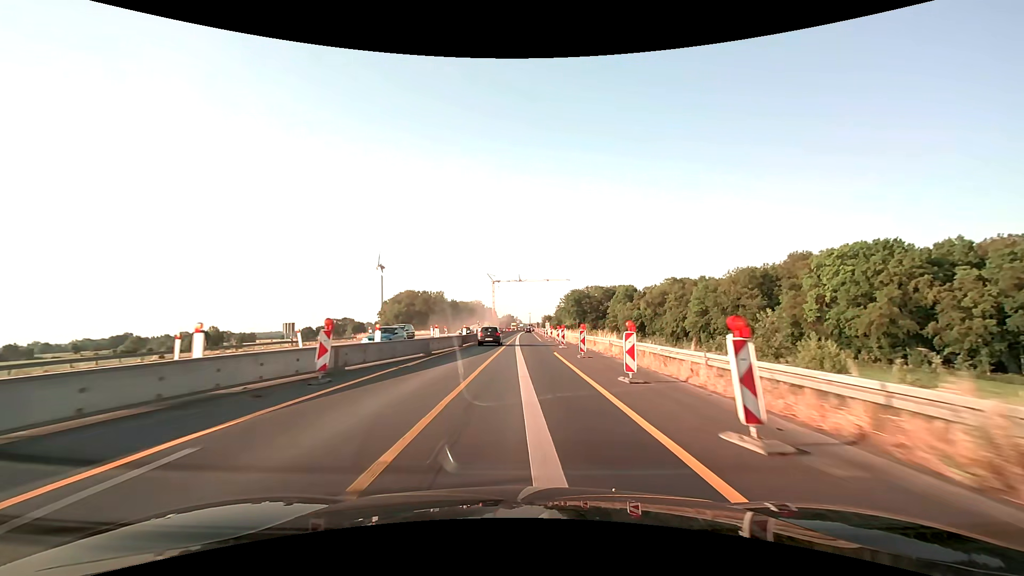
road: motorway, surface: asphalt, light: Day
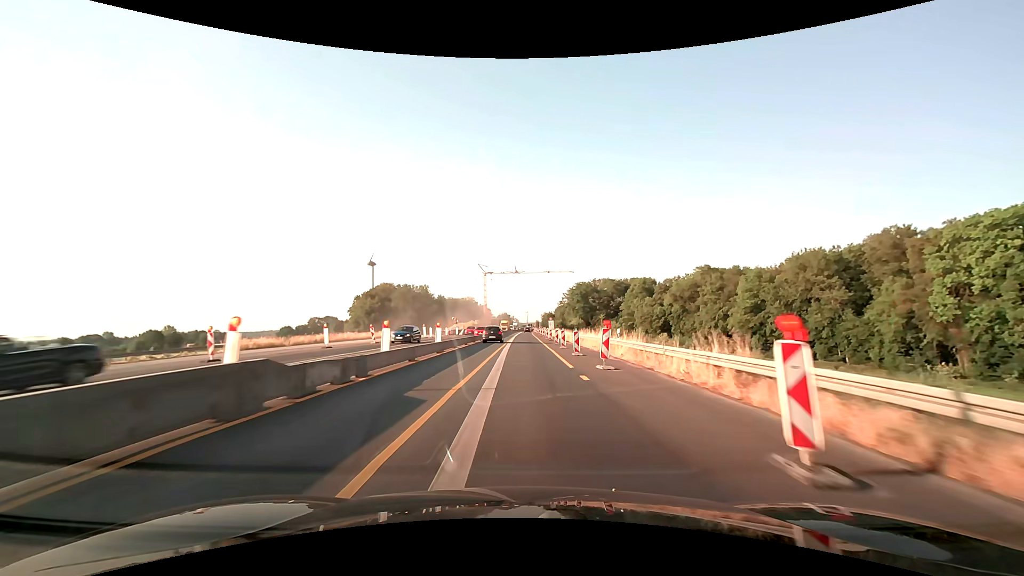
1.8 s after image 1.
(+0.1, +37.6) m; 0°
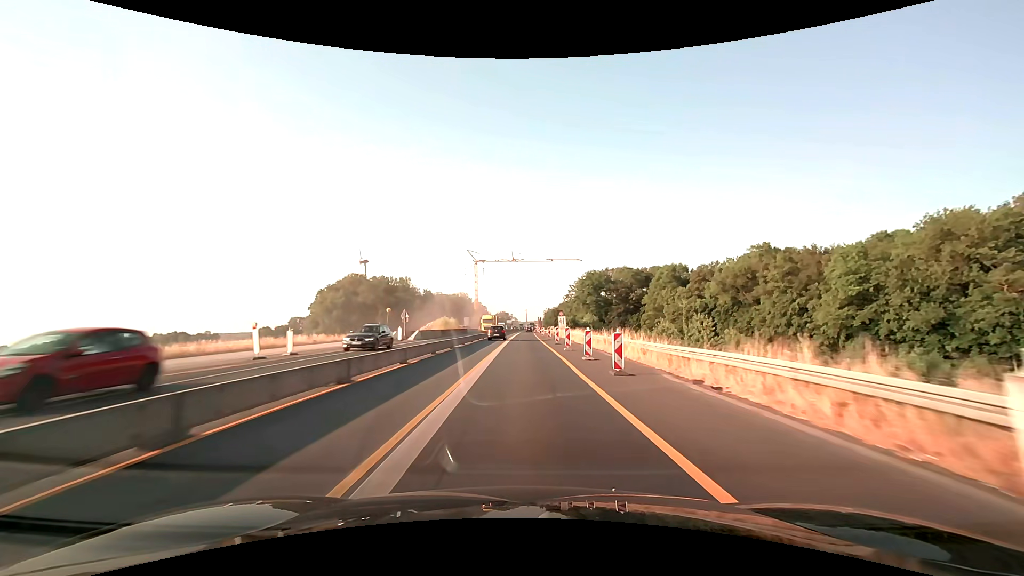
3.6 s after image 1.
(+0.1, +37.6) m; 0°
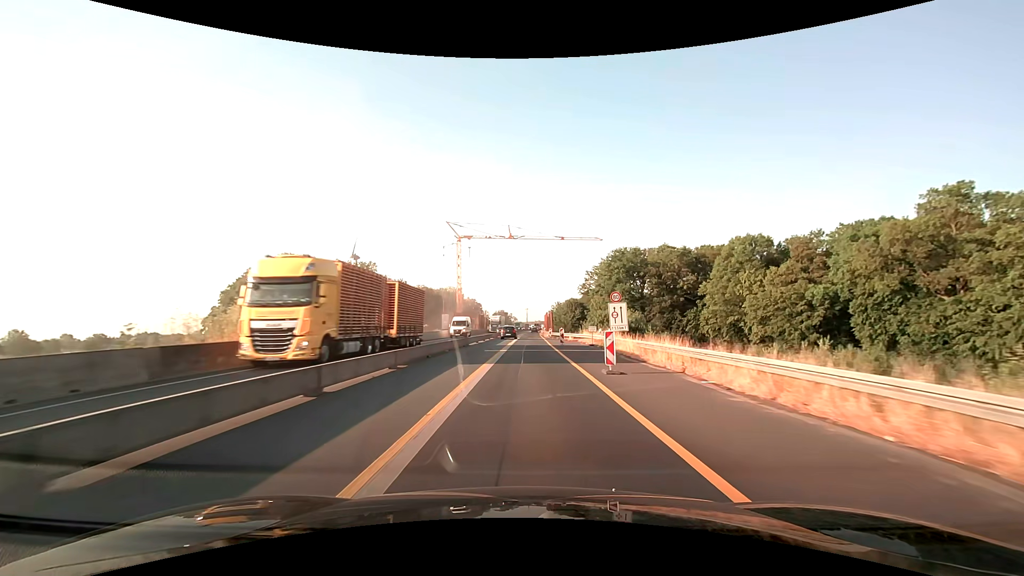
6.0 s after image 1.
(-0.1, +50.2) m; 0°
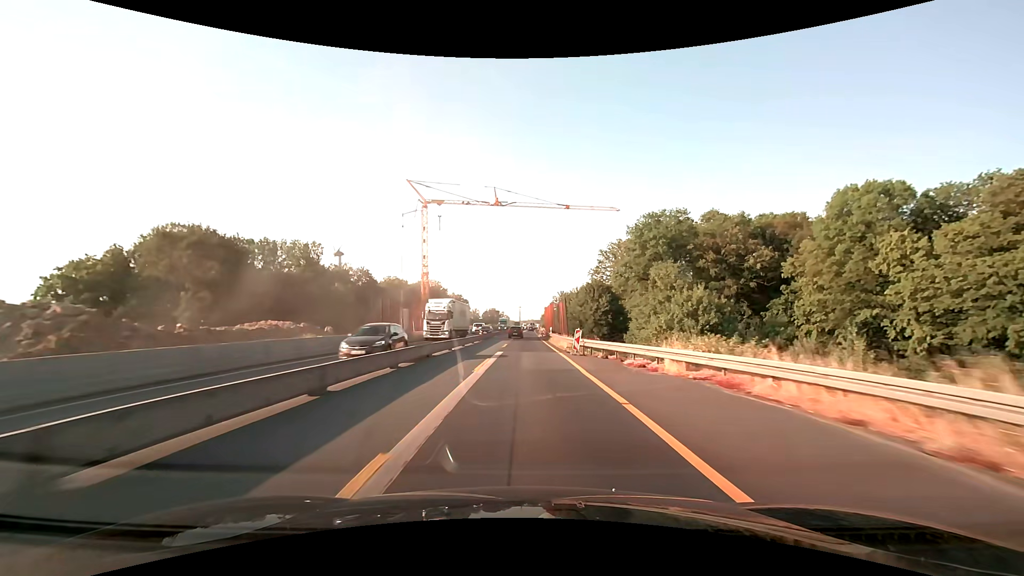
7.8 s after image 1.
(+0.4, +37.7) m; +1°
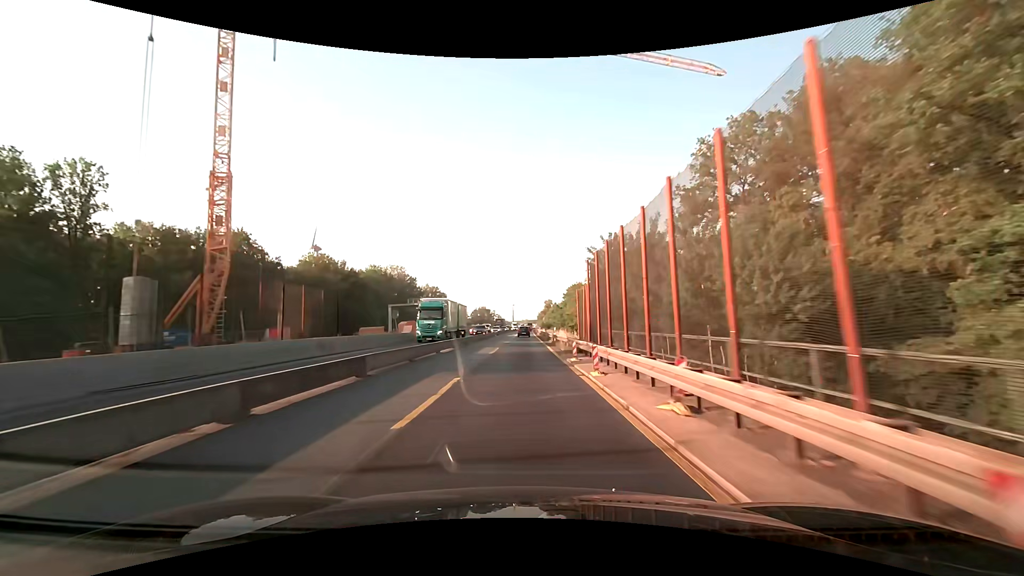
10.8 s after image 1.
(+0.4, +62.8) m; 0°
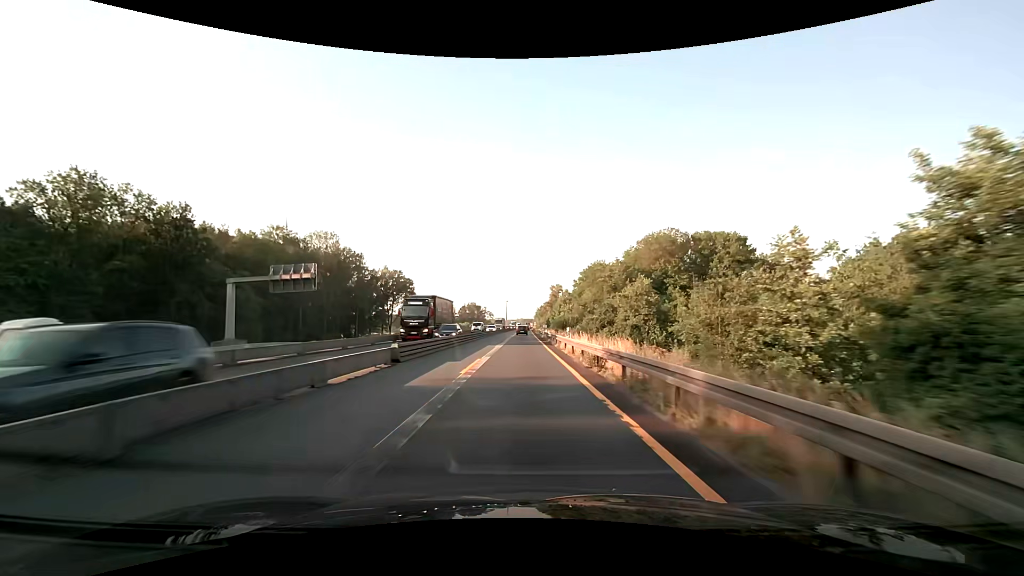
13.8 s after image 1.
(+0.3, +62.6) m; +1°
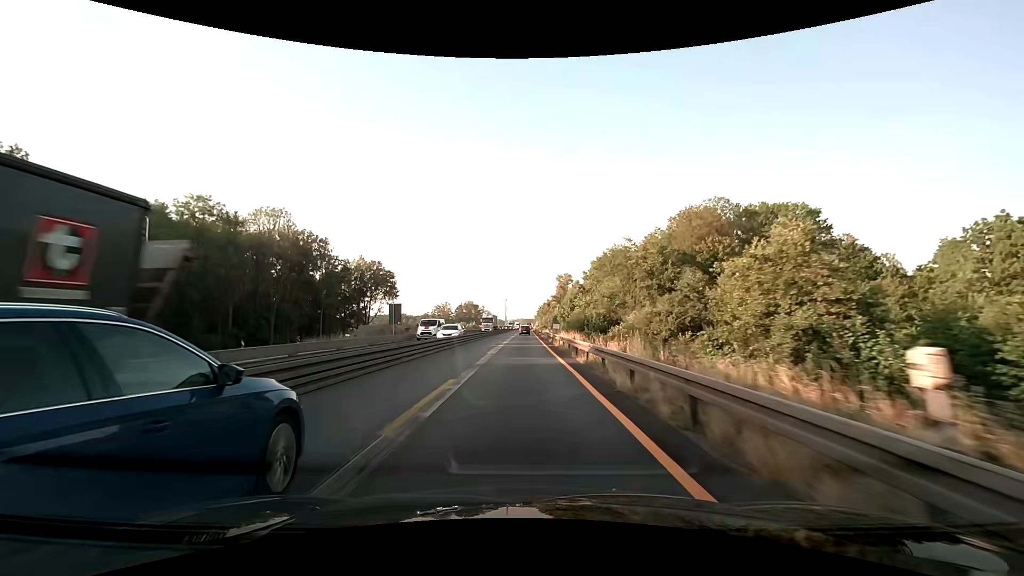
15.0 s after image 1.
(-0.1, +25.0) m; 0°
(0, +10) (0, +20) (0, +30) (0, +40) (0, +50) (0, +60) (0, +70) (0, +80) (0, +90) (0, +100) m
